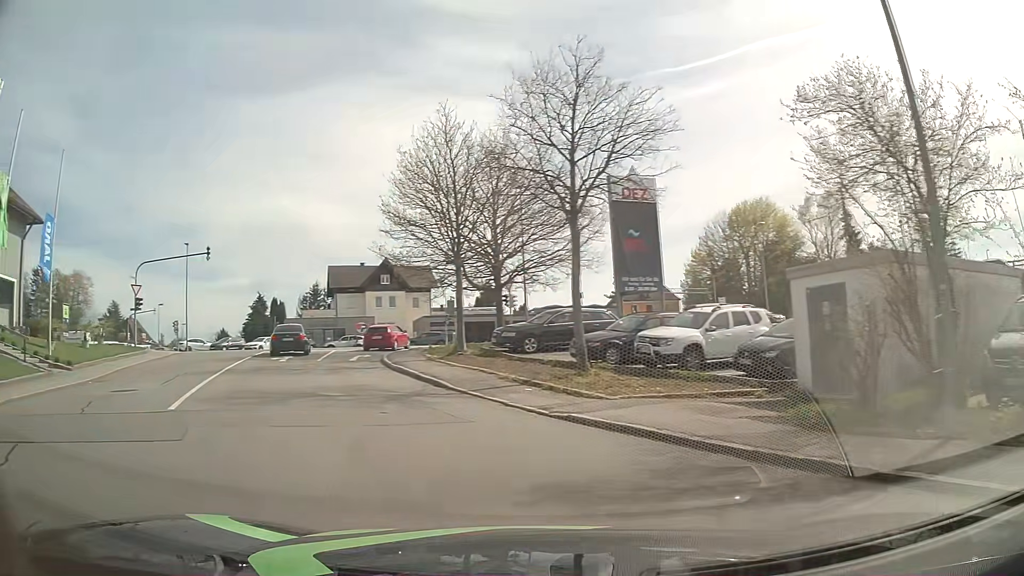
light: Day
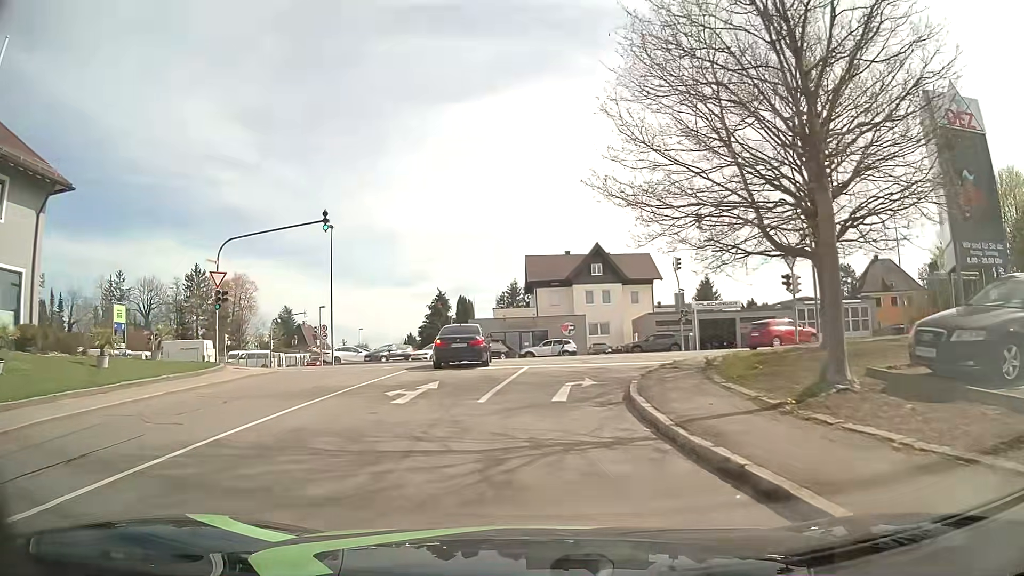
(-3.9, +14.9) m; -19°
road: residential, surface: asphalt
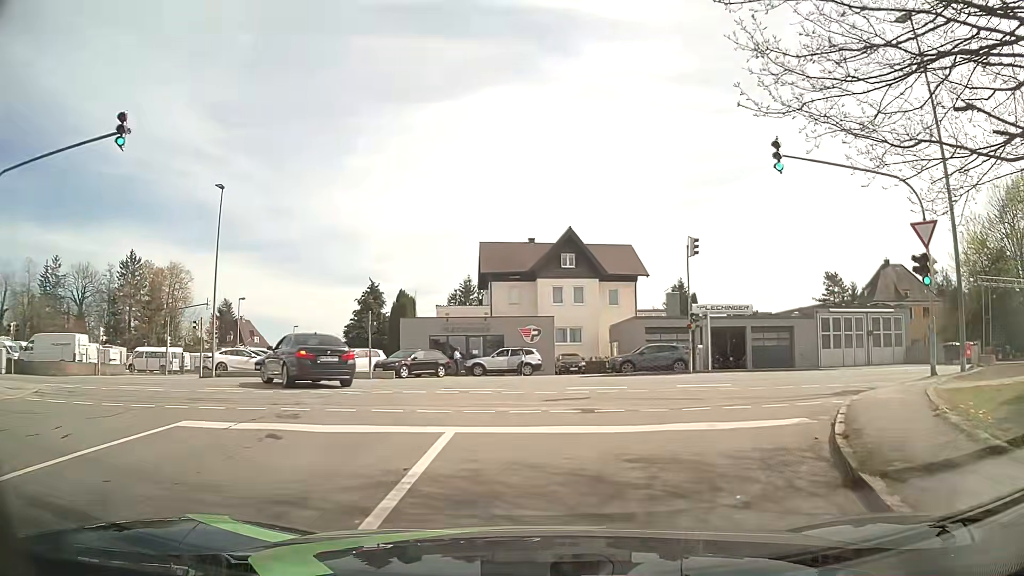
(+0.1, +13.1) m; +3°
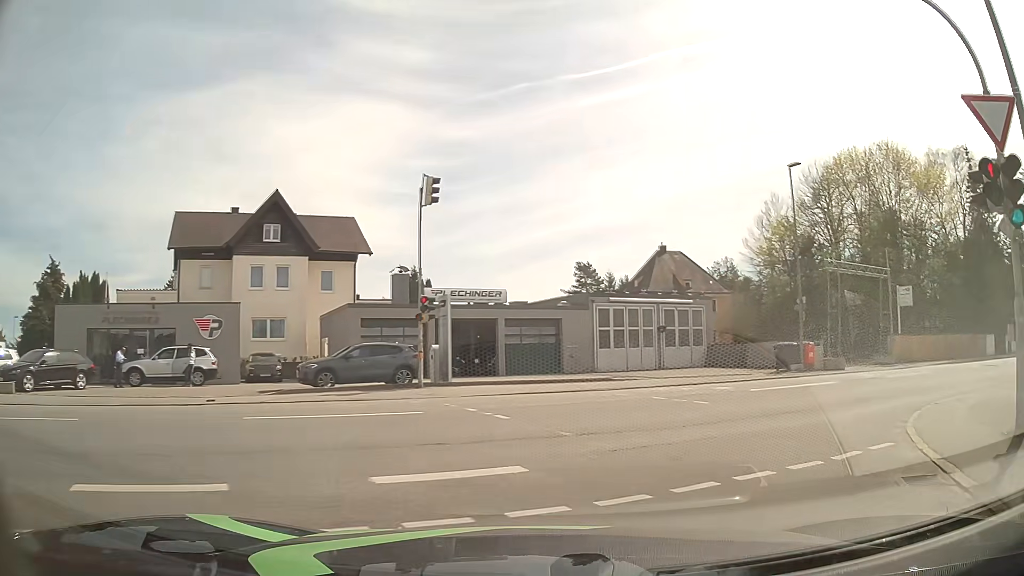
(+1.9, +11.1) m; +24°
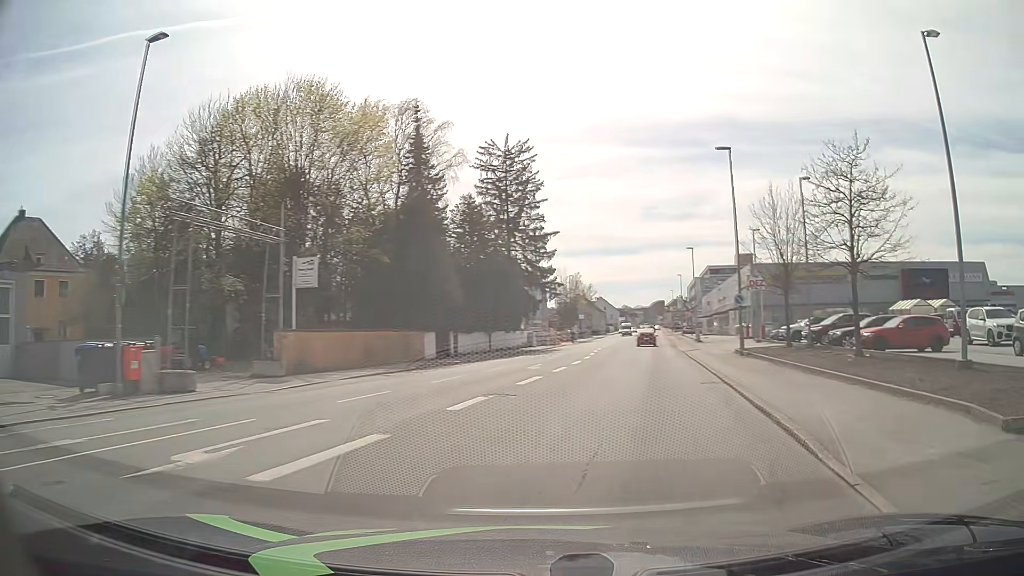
(+6.0, +13.8) m; +50°
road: tertiary
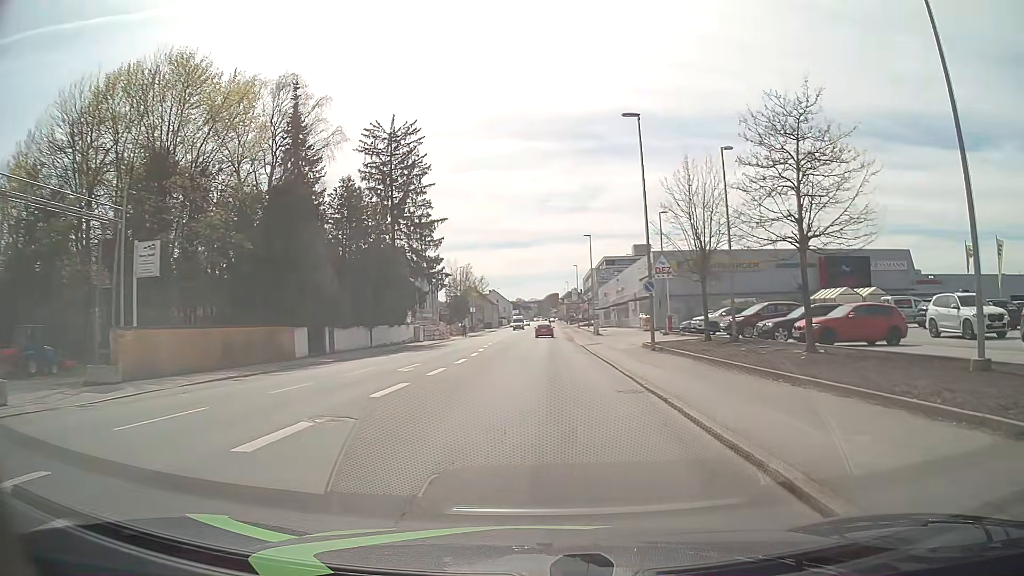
(+0.5, +4.5) m; +10°
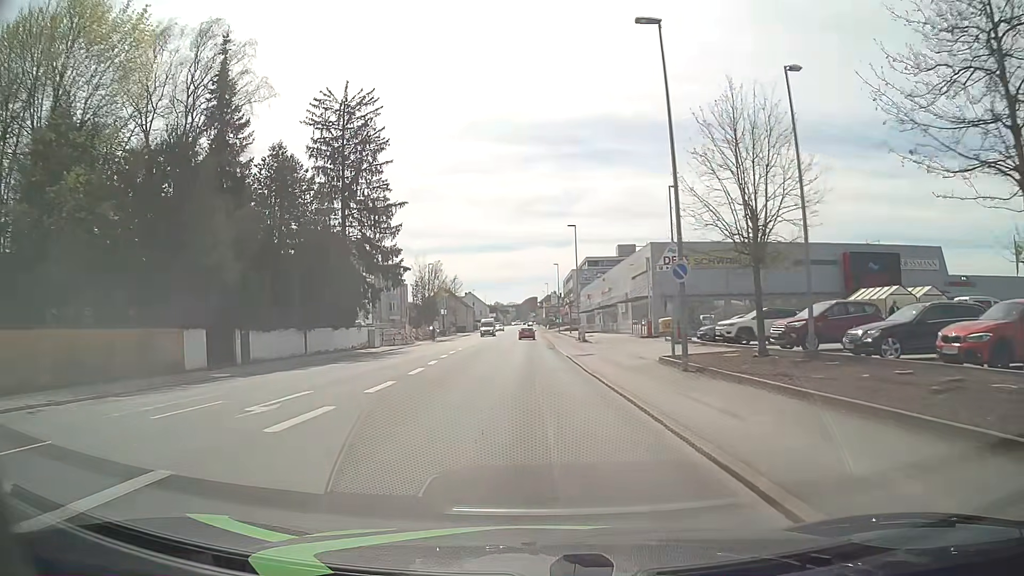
(+0.3, +10.4) m; +3°
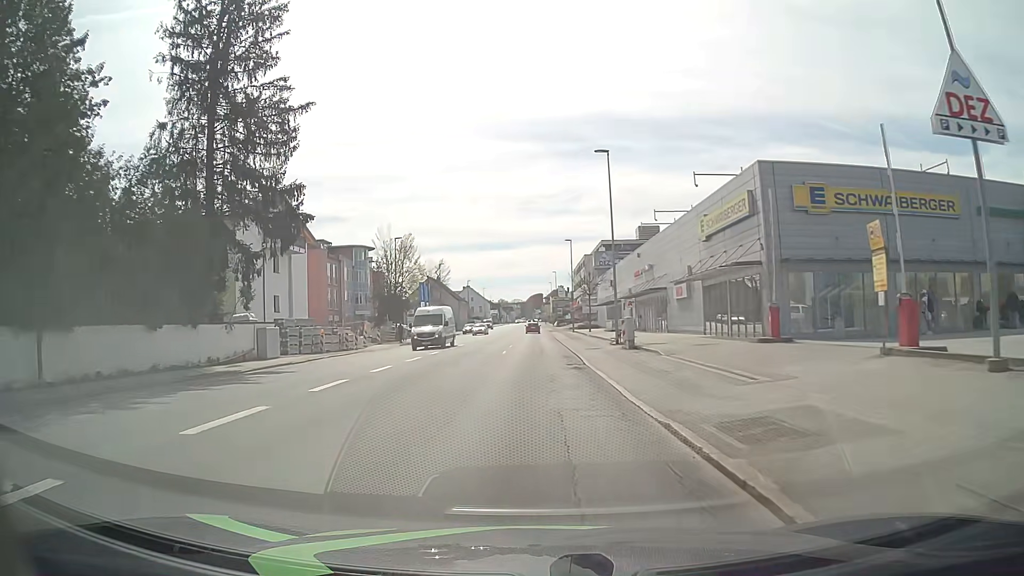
(-0.3, +25.3) m; -1°
(0, +10) (0, +20) (0, +30) (0, +40) (0, +50) (0, +60) (0, +70) (0, +80) (0, +90) (0, +100) m
